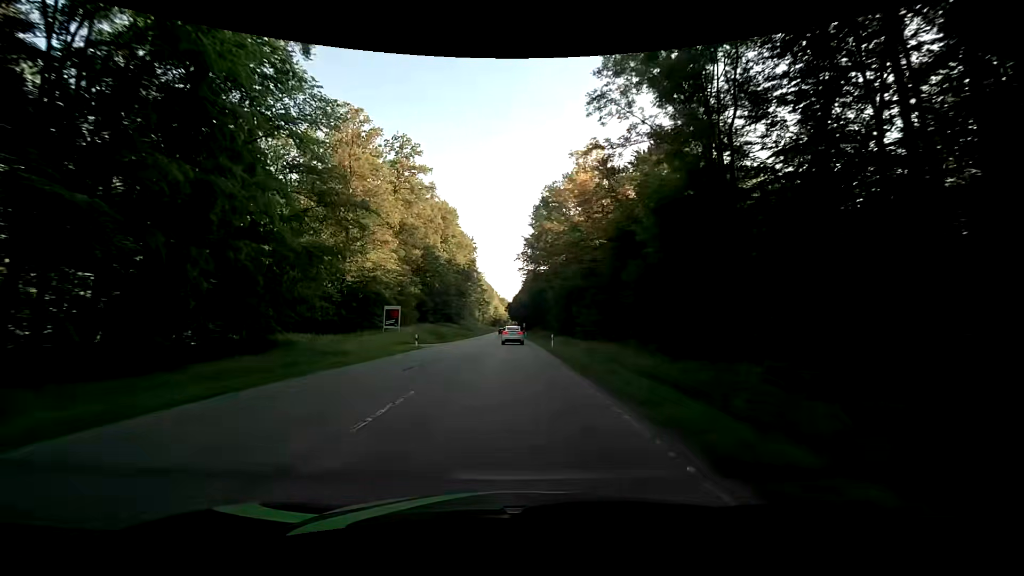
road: secondary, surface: asphalt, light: Day
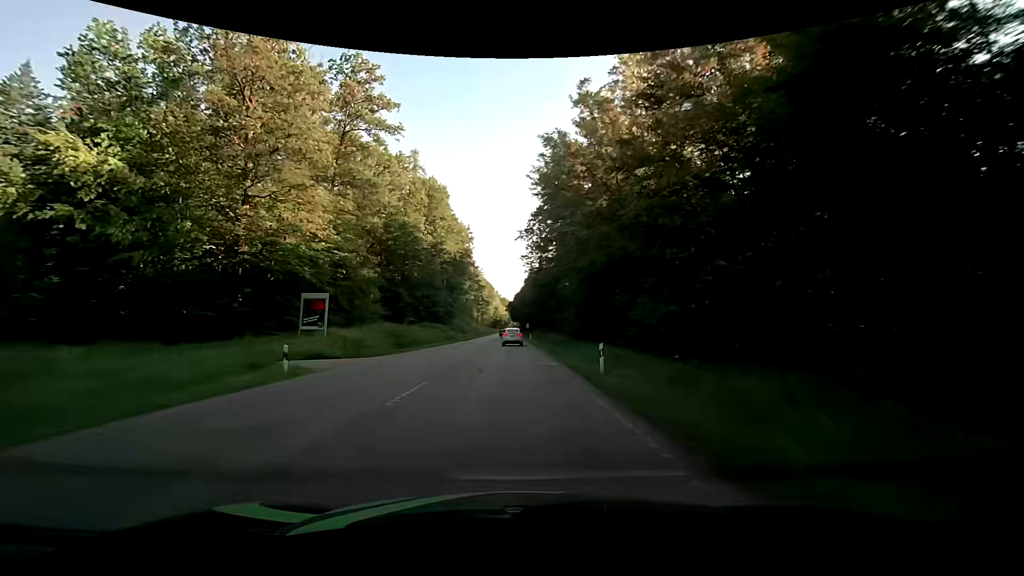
(-0.2, +21.8) m; 0°
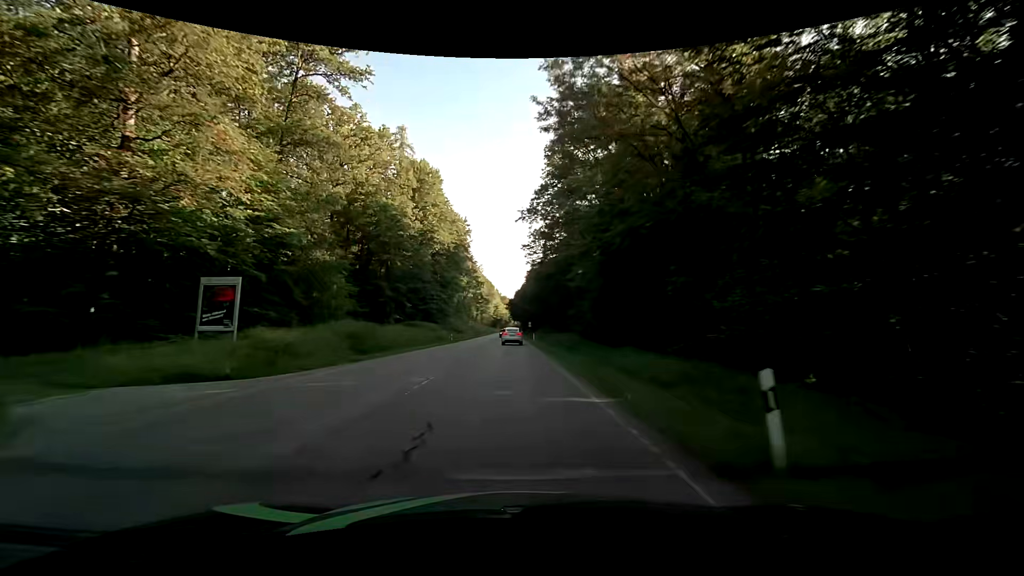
(-0.1, +11.0) m; -1°
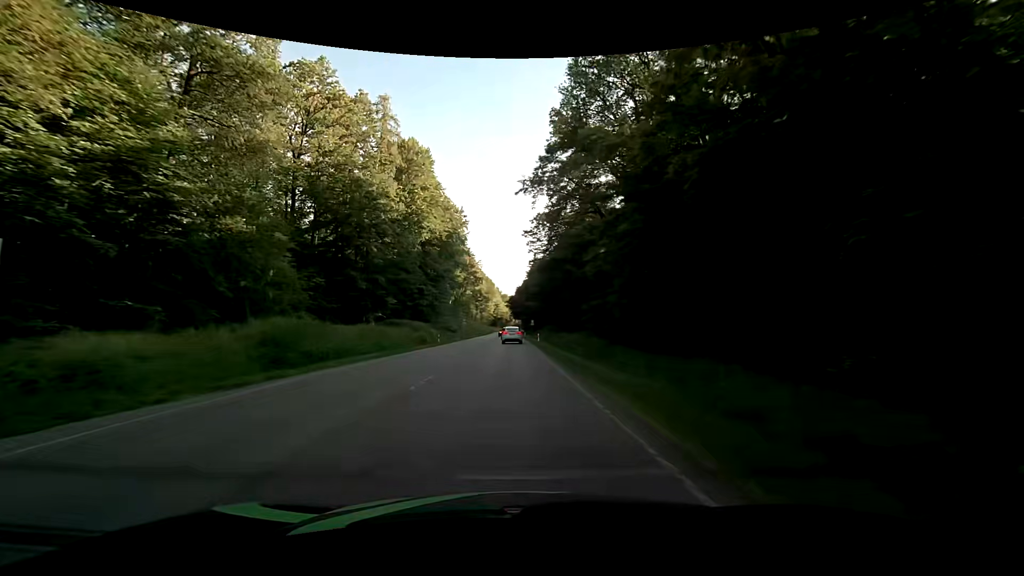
(+0.1, +11.0) m; +1°
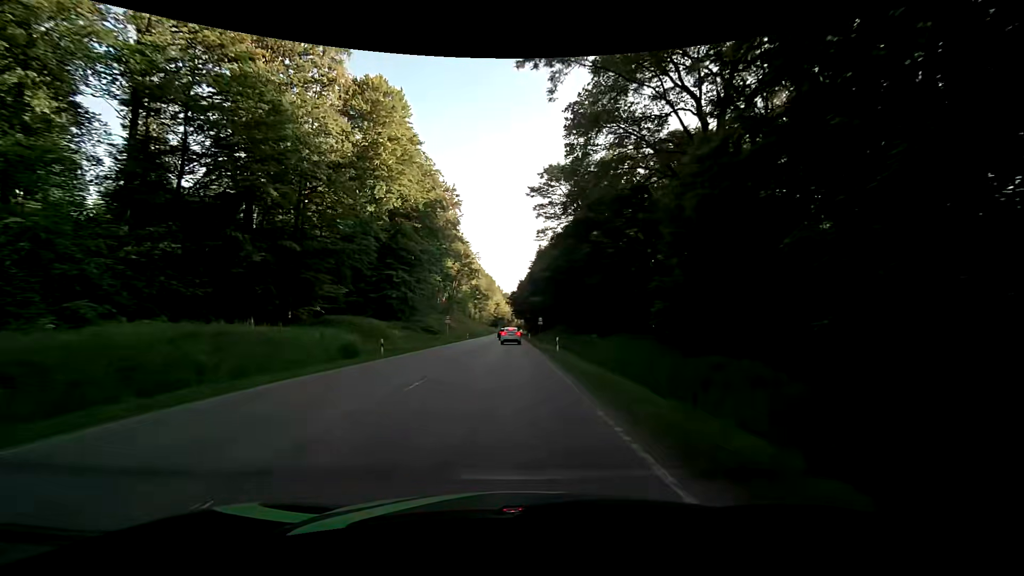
(-0.1, +22.0) m; 0°
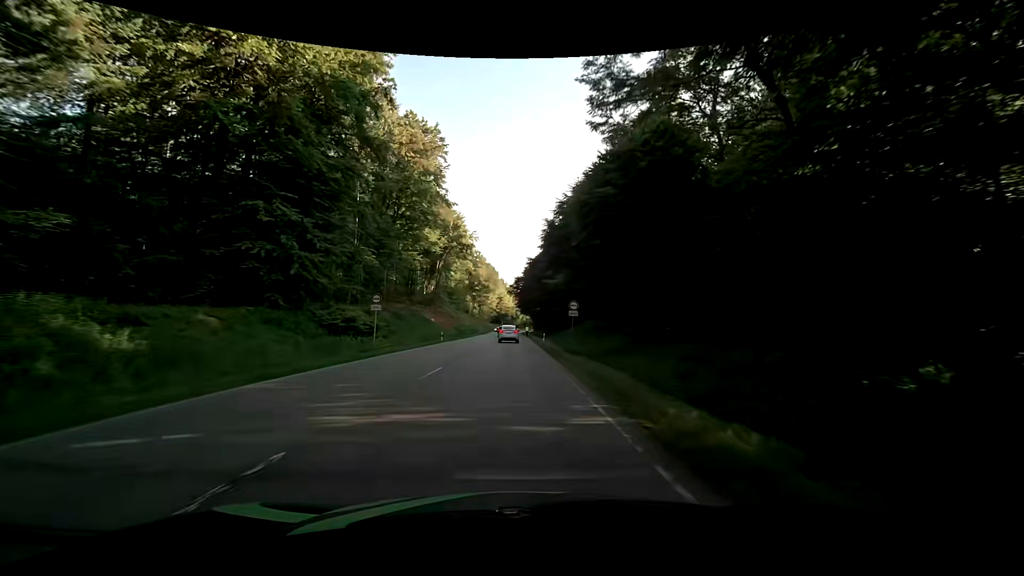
(-0.3, +32.9) m; -1°
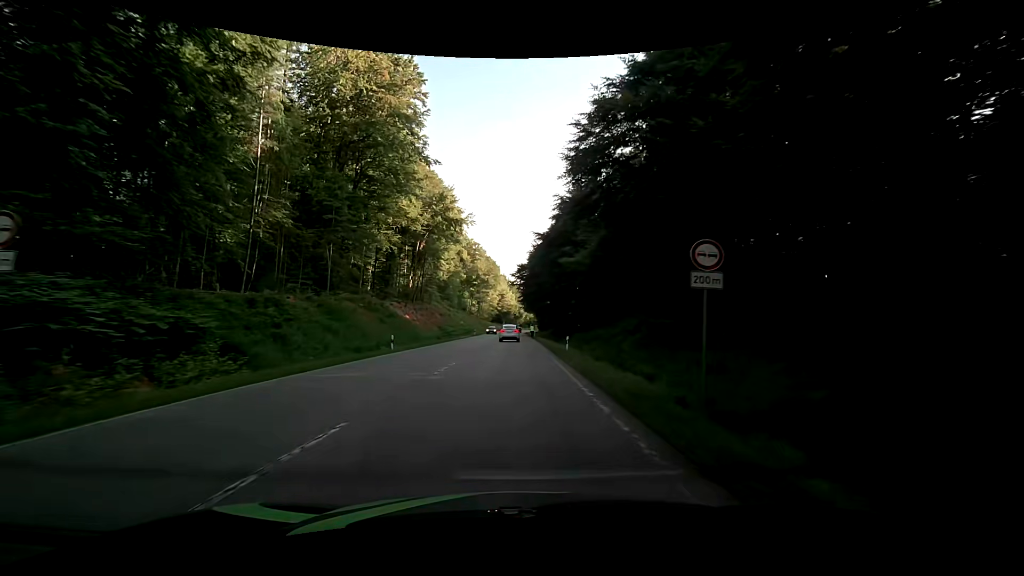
(0.0, +21.0) m; 0°
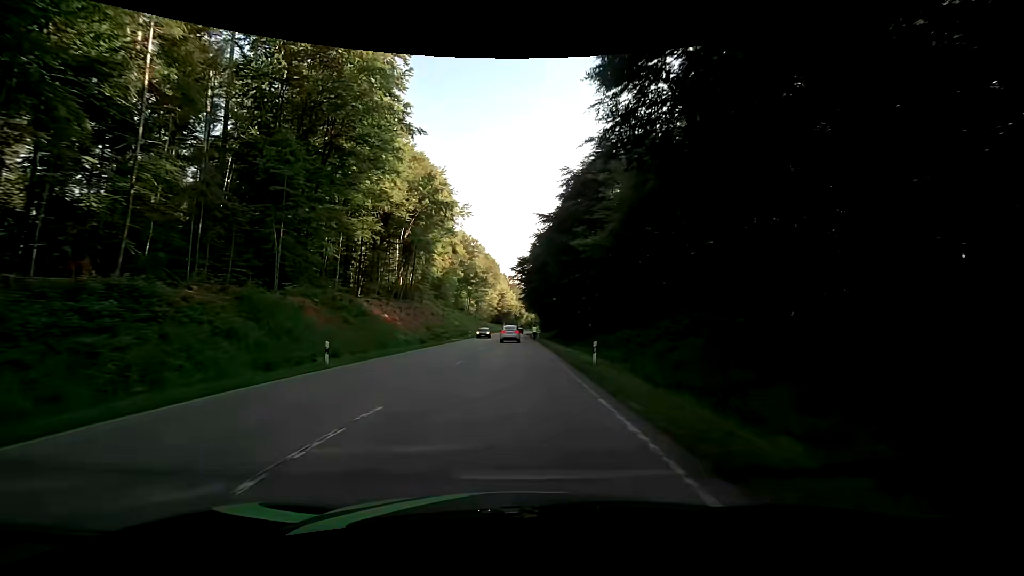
(-0.1, +10.2) m; 0°
(0, +10) (0, +20) (0, +30) (0, +40) (0, +50) (0, +60) (0, +70) (0, +80) (-1, +90) (-2, +100) m
